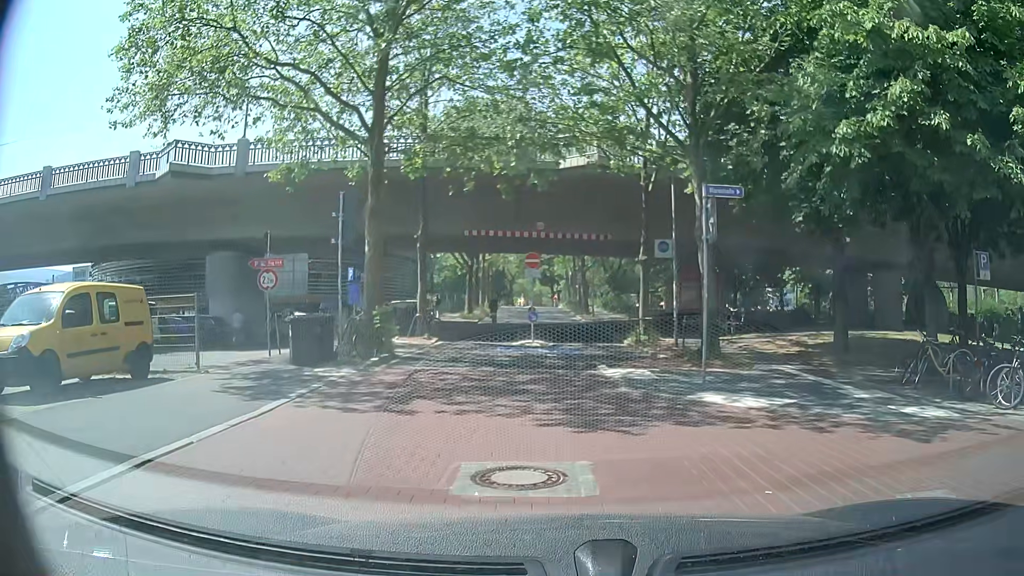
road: residential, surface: asphalt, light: Day
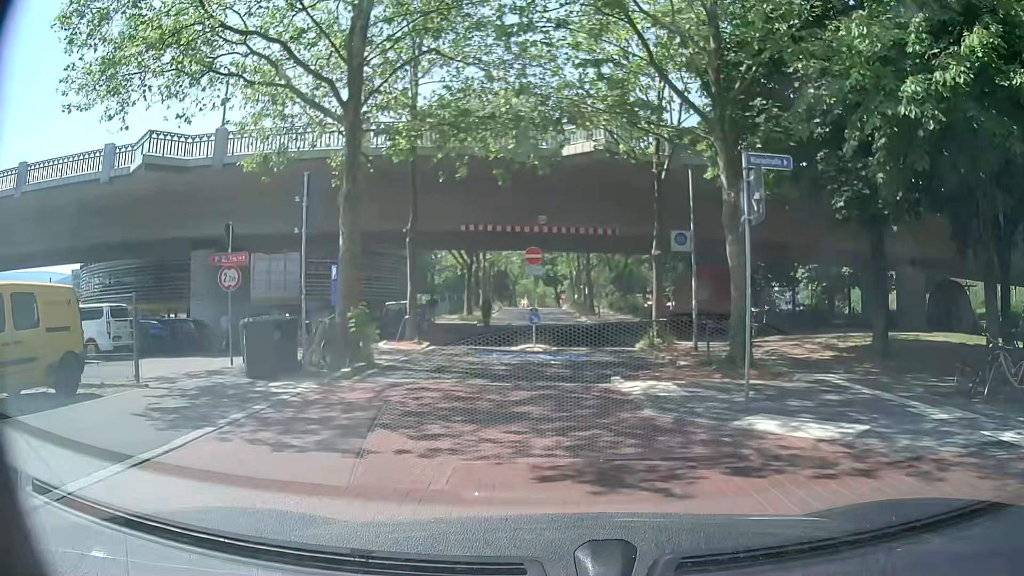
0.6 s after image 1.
(0.0, +2.5) m; 0°
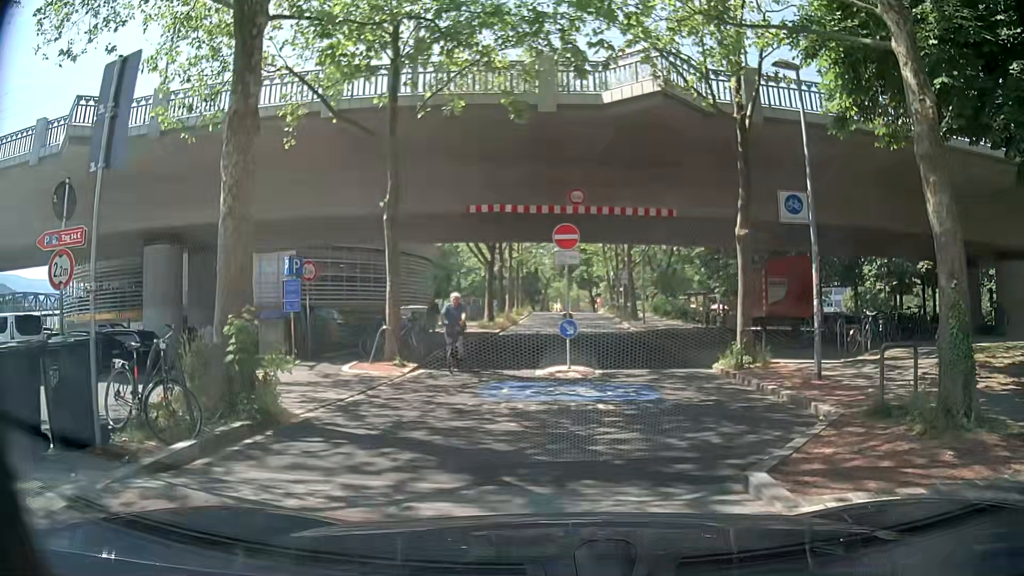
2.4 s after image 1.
(-0.2, +7.0) m; -5°
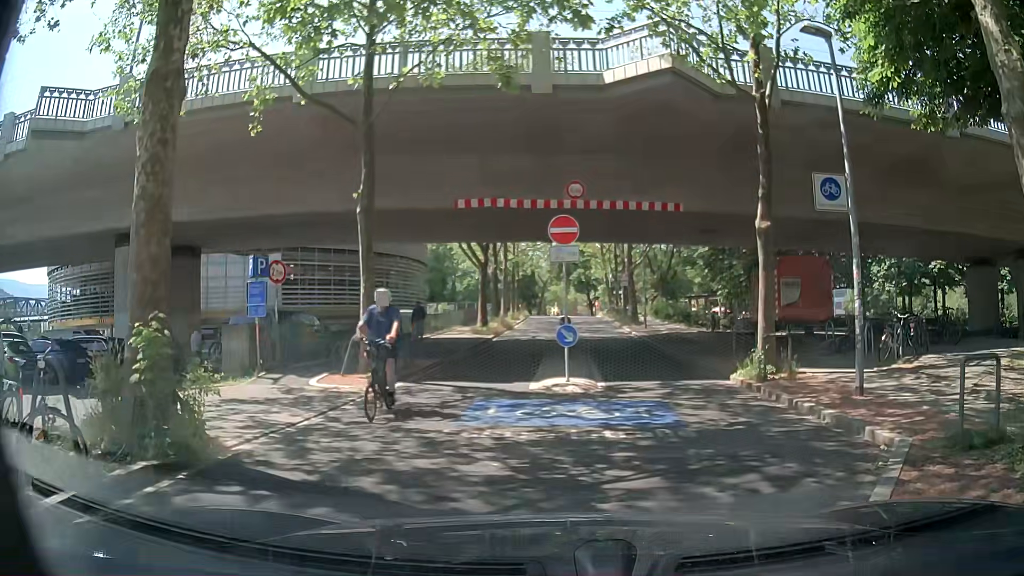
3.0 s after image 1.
(0.0, +1.9) m; +1°
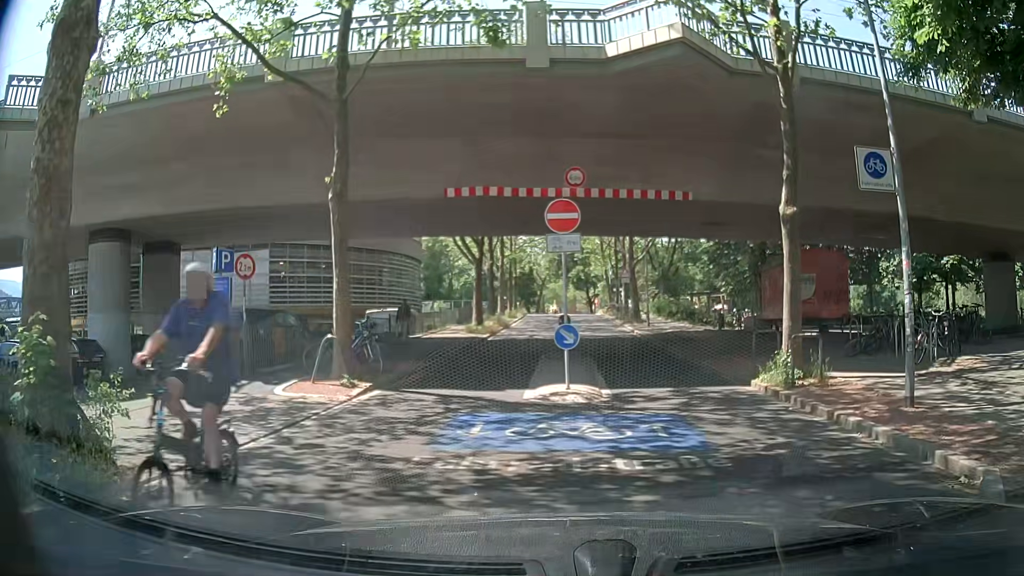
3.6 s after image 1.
(0.0, +1.7) m; -1°
